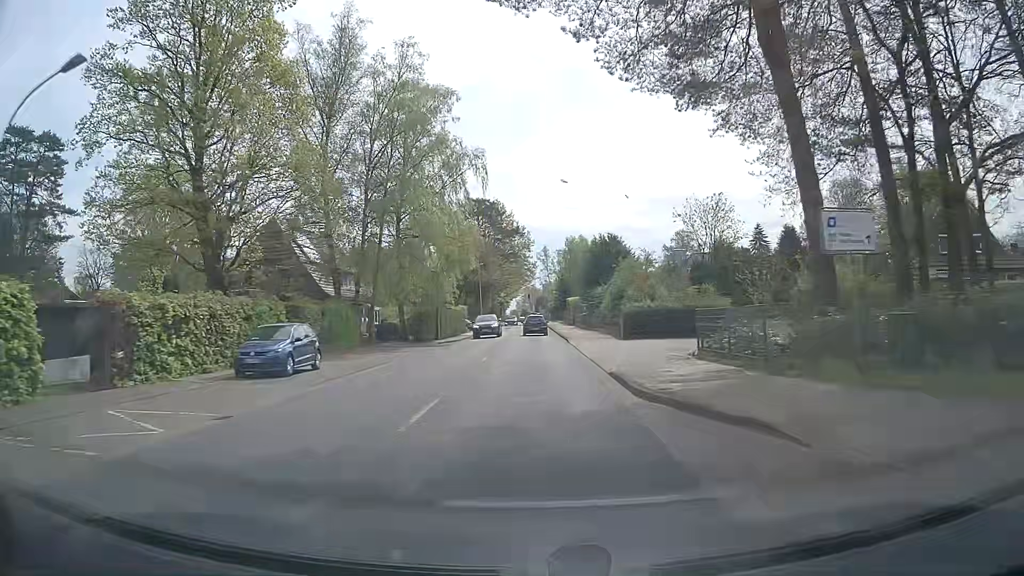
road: tertiary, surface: asphalt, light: Day
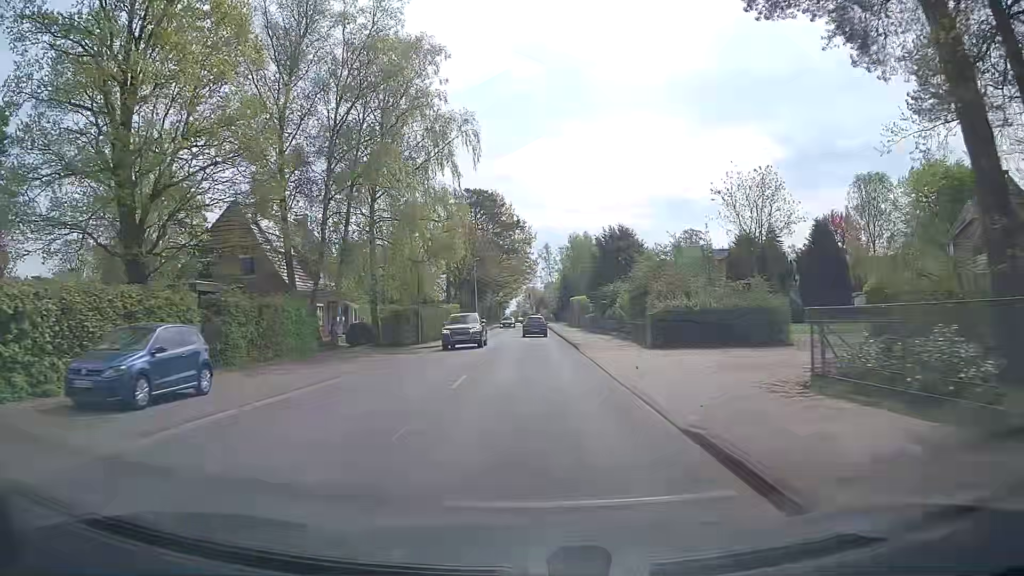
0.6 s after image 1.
(0.0, +7.7) m; 0°
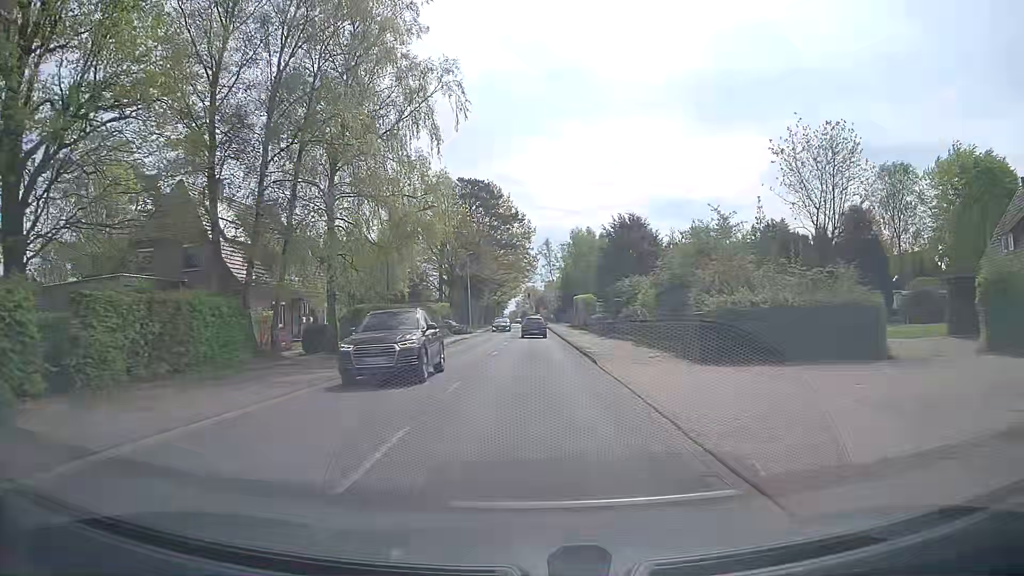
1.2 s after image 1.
(0.0, +7.6) m; 0°
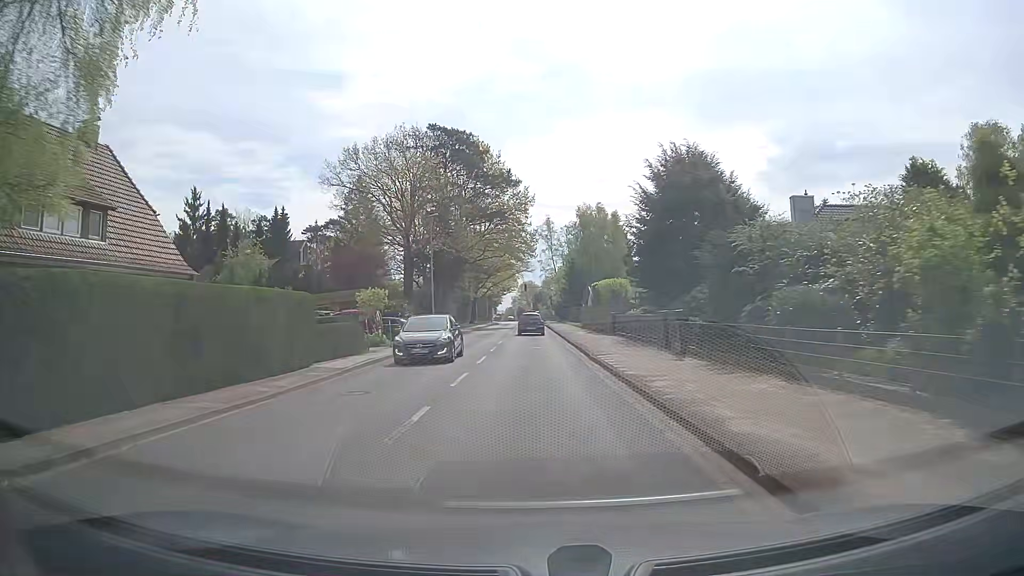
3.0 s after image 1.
(0.0, +22.9) m; 0°
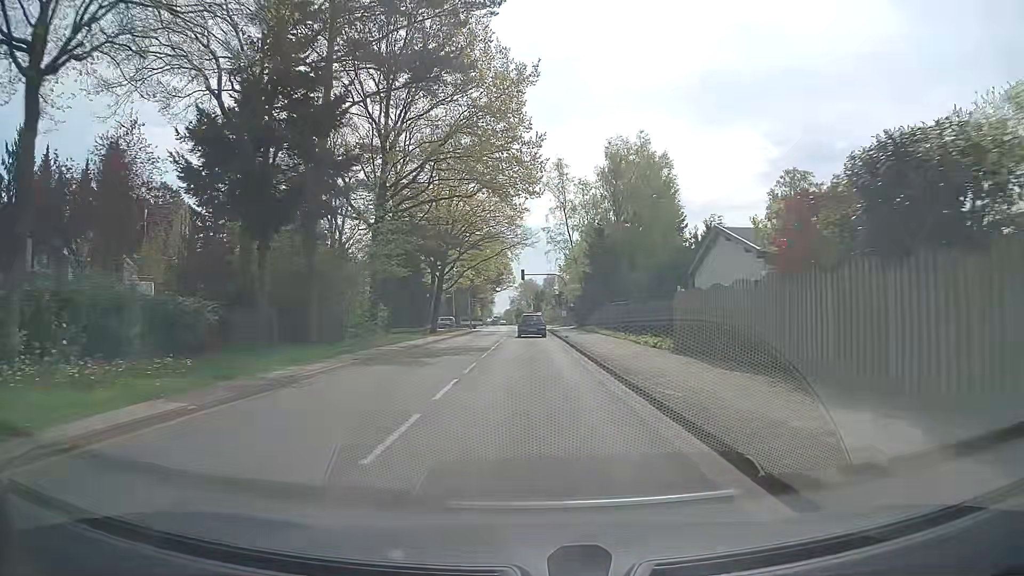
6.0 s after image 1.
(-0.1, +38.3) m; 0°
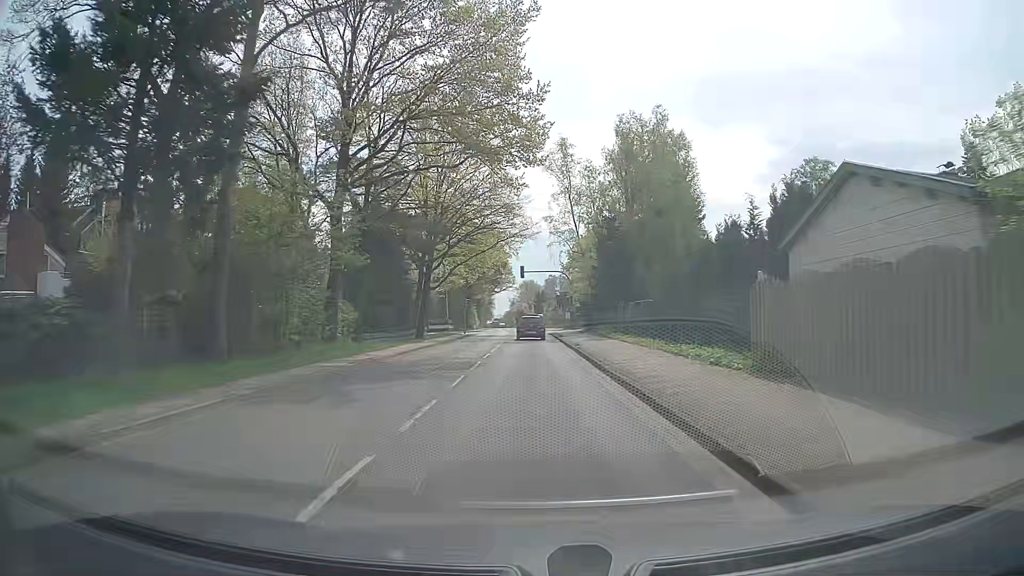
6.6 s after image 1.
(0.0, +7.6) m; 0°
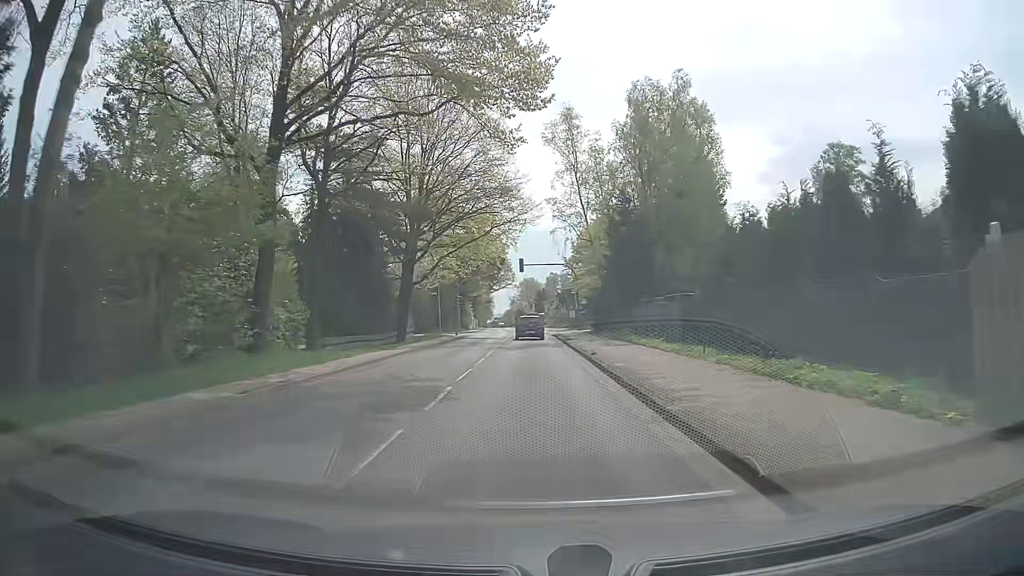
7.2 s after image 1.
(+0.1, +7.6) m; 0°
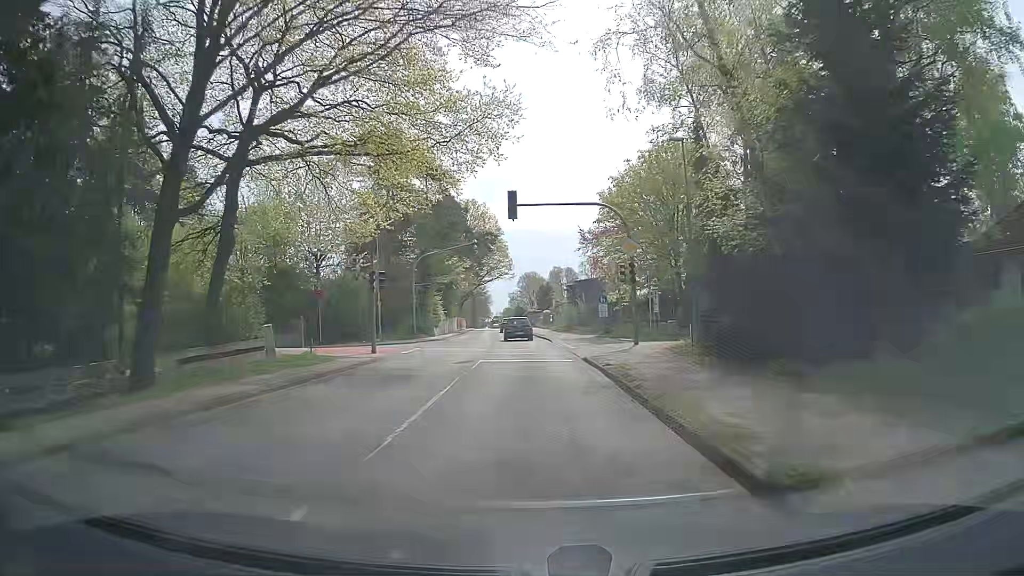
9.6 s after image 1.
(0.0, +30.5) m; 0°
(0, +10) (0, +20) (0, +30) (-1, +40) (-1, +50) (-2, +60) (-2, +70) (-3, +80) (-4, +90) (-4, +100) m
